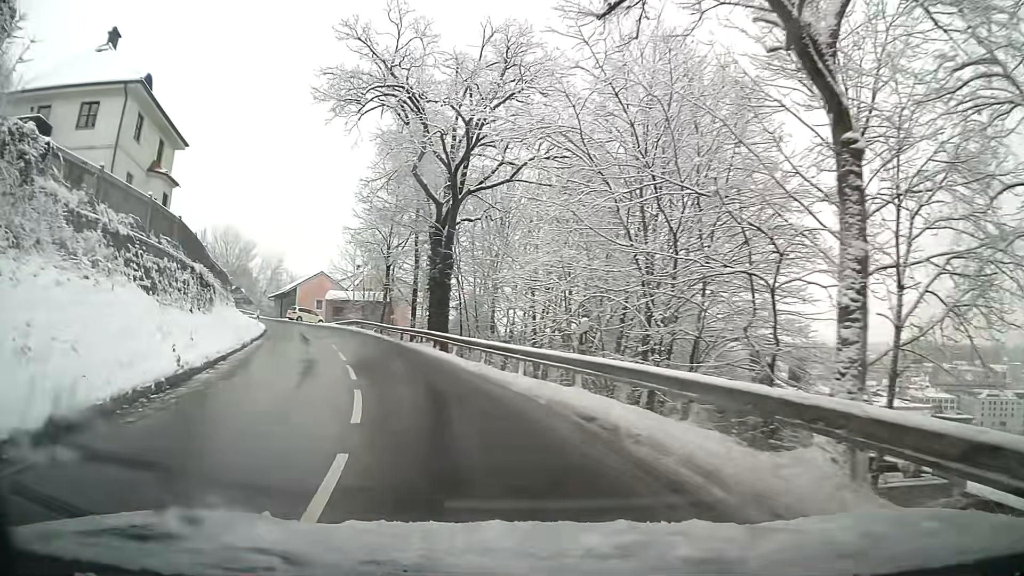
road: tertiary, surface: asphalt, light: Day
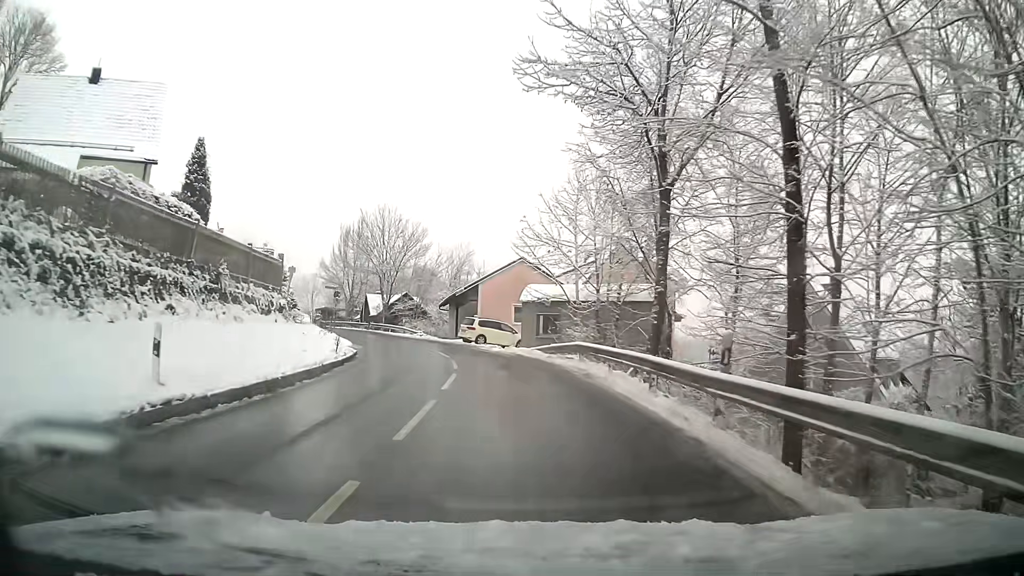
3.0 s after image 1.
(-6.3, +30.9) m; -18°
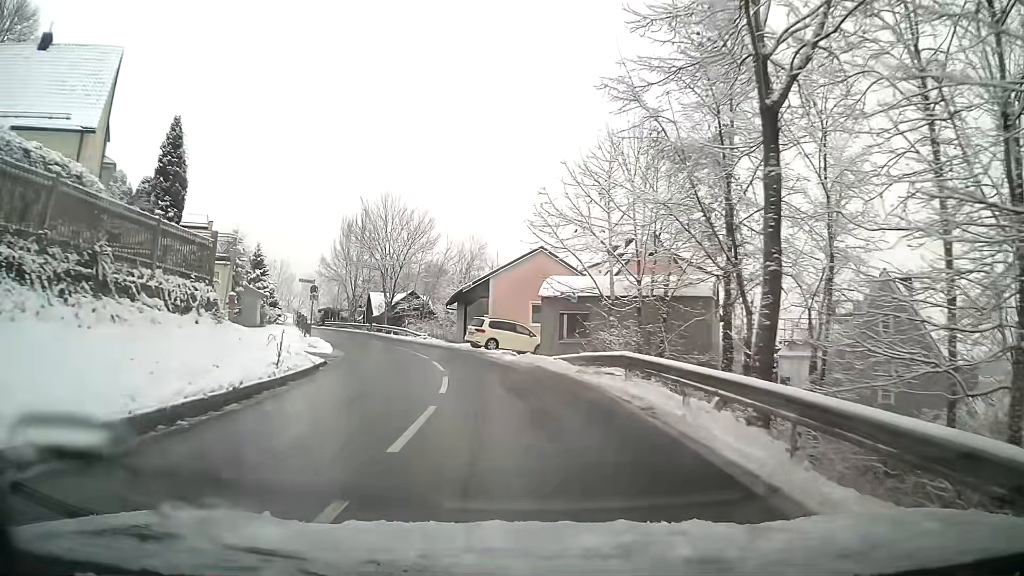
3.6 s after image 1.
(-0.1, +6.6) m; -2°
